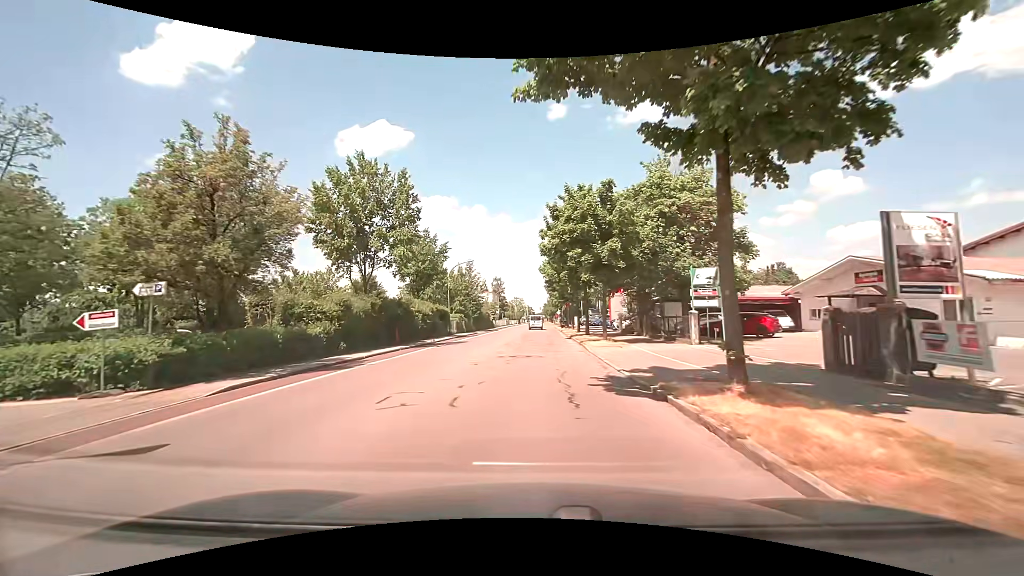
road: tertiary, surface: asphalt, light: Day
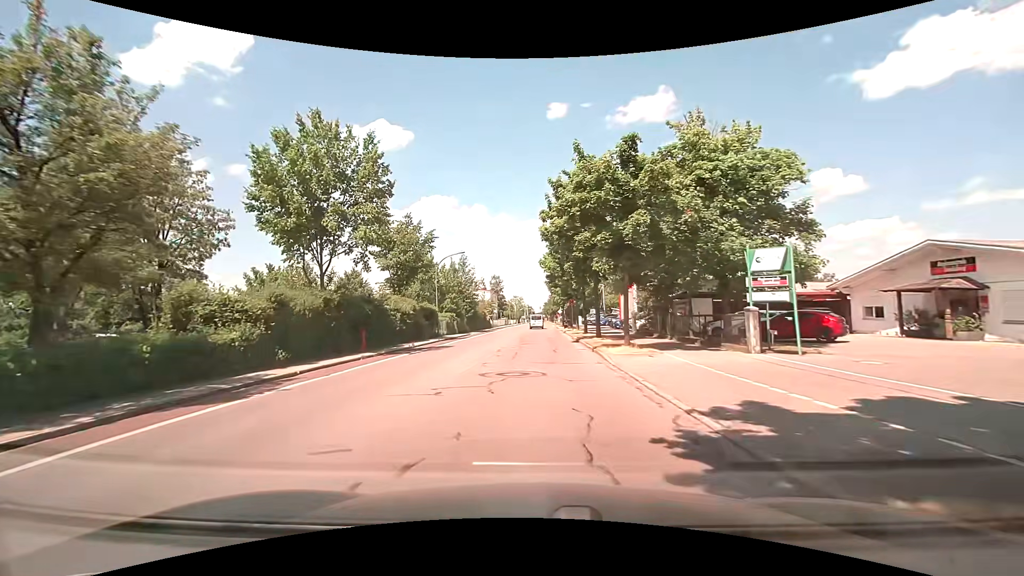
(0.0, +5.9) m; 0°
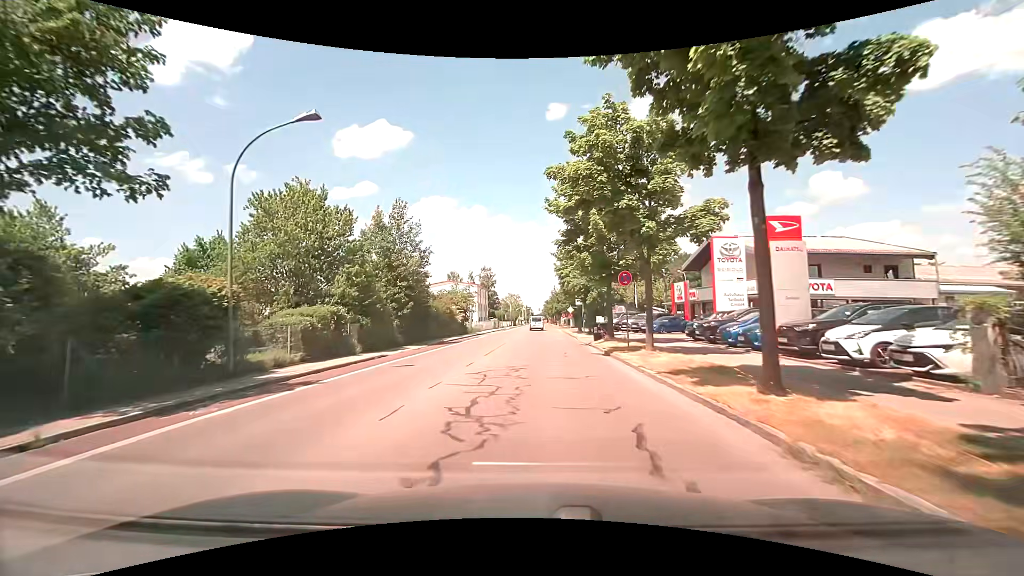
(-0.2, +29.1) m; 0°
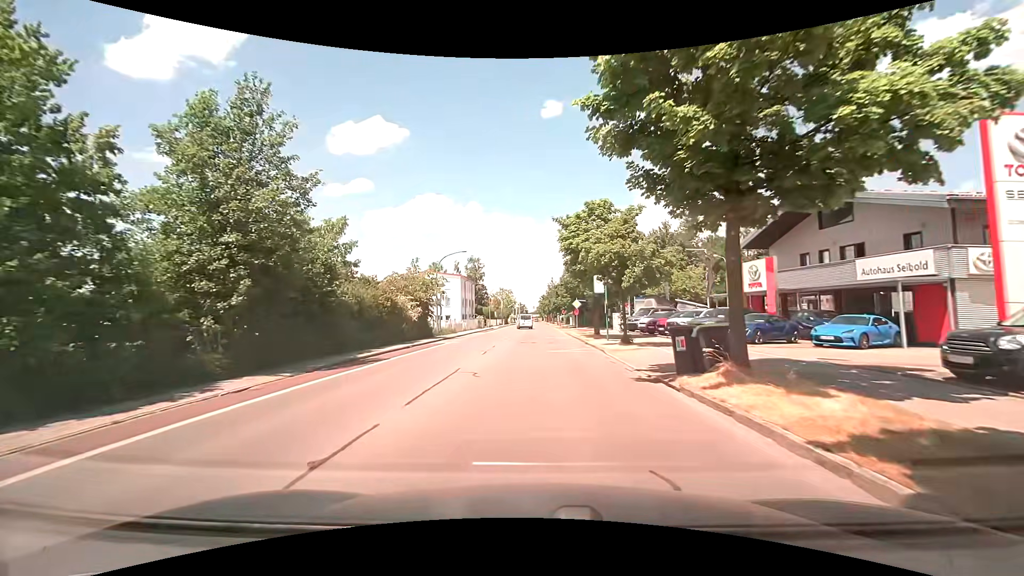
(0.0, +16.7) m; 0°
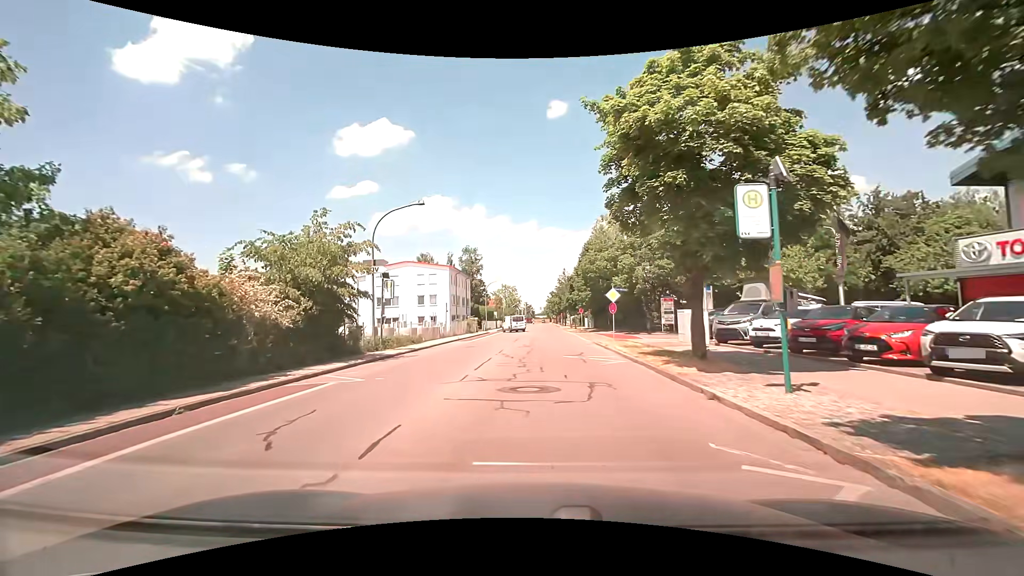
(0.0, +17.9) m; -1°
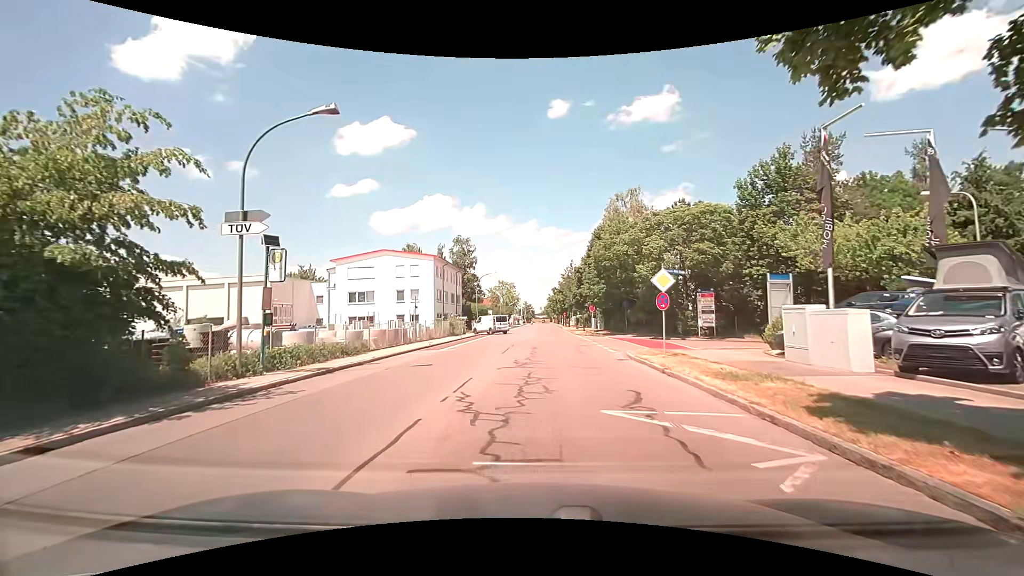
(0.0, +10.8) m; 0°
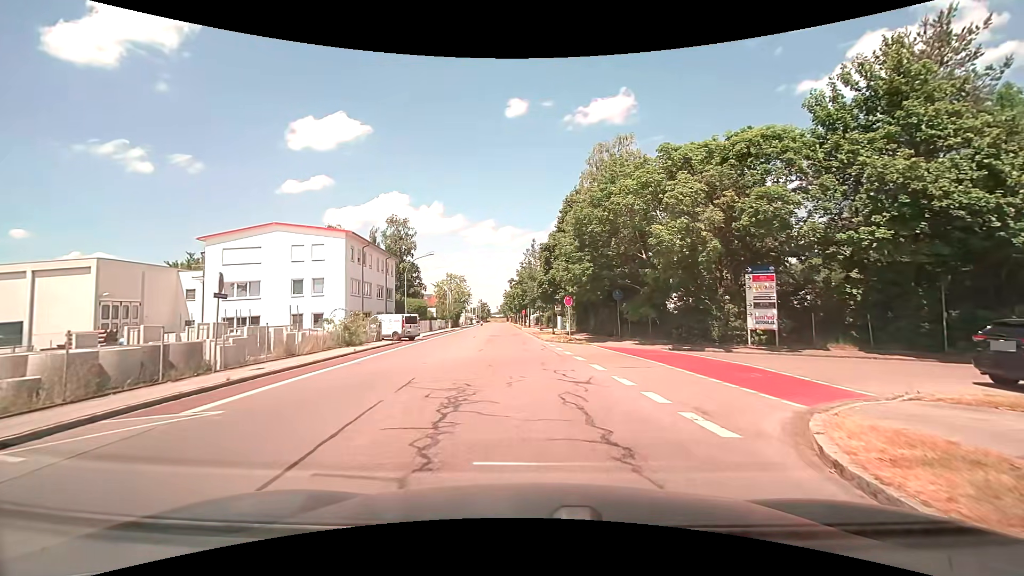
(+0.5, +15.8) m; +5°
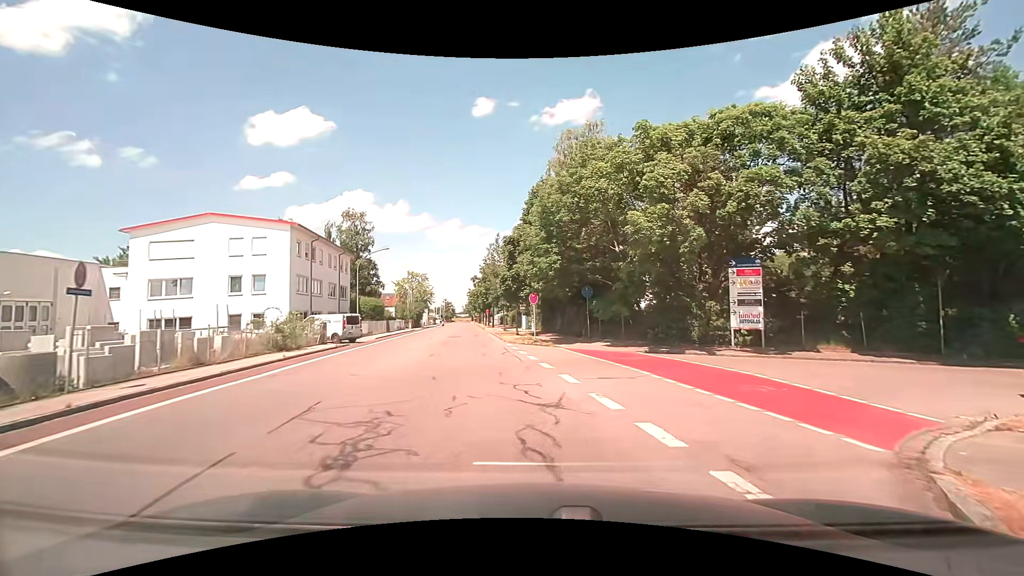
(+0.1, +2.9) m; +4°
(+2, +10) (+11, +15) (+21, +16) (+31, +18) (+40, +20) (+50, +21) (+60, +23) (+70, +24) (+80, +26) (+90, +27) m
